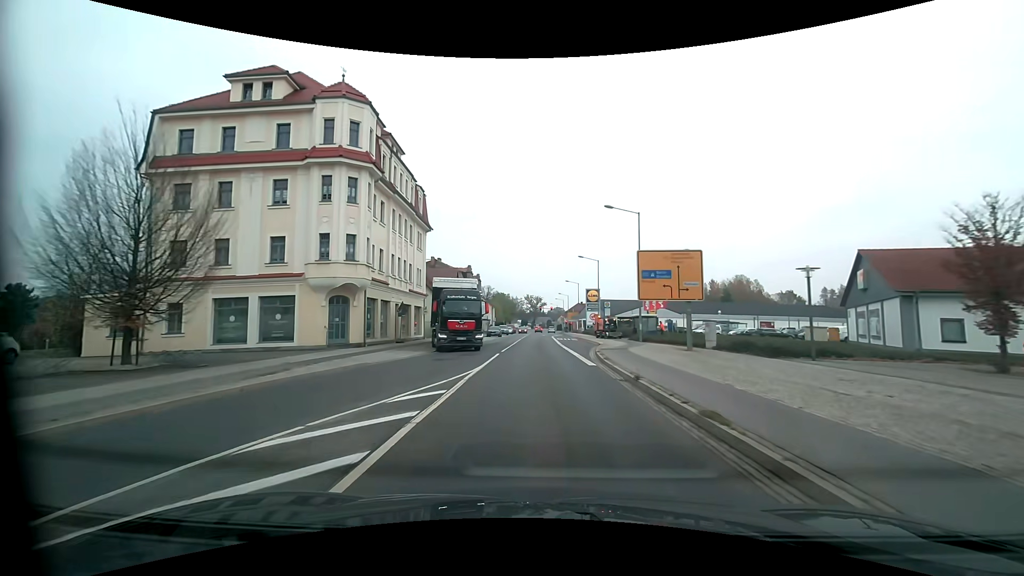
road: primary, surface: asphalt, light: Day
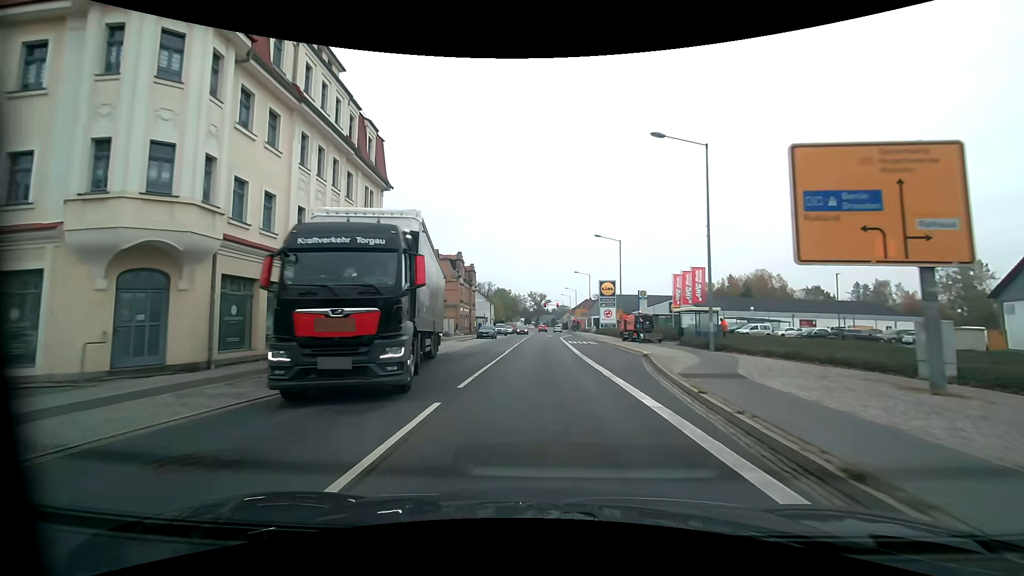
(0.0, +14.9) m; 0°
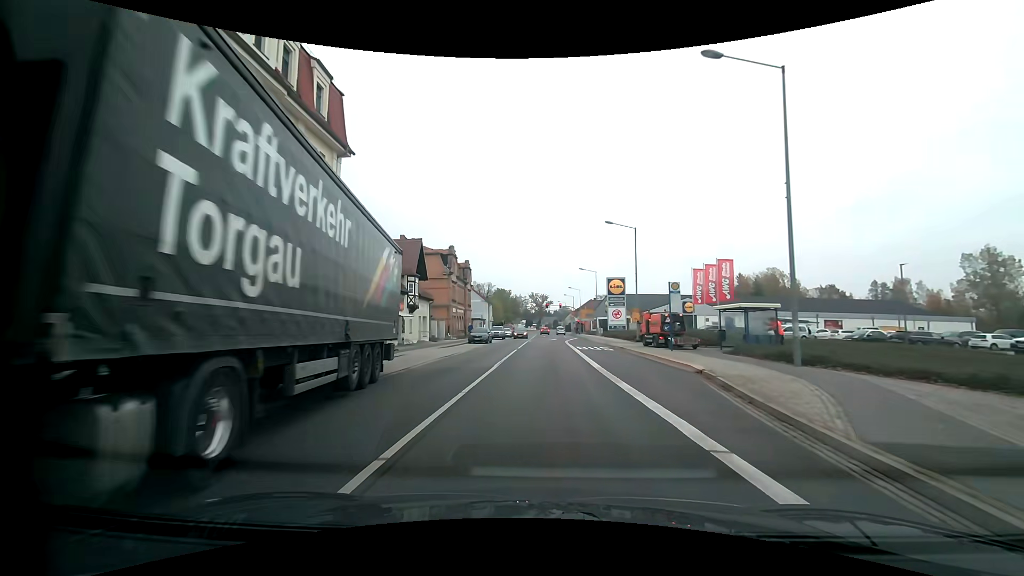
(0.0, +7.6) m; 0°
(0, +10) (0, +20) (0, +30) (0, +40) (+1, +50) (+1, +60) (+3, +70) (+3, +80) (+4, +90) (+4, +100) m
